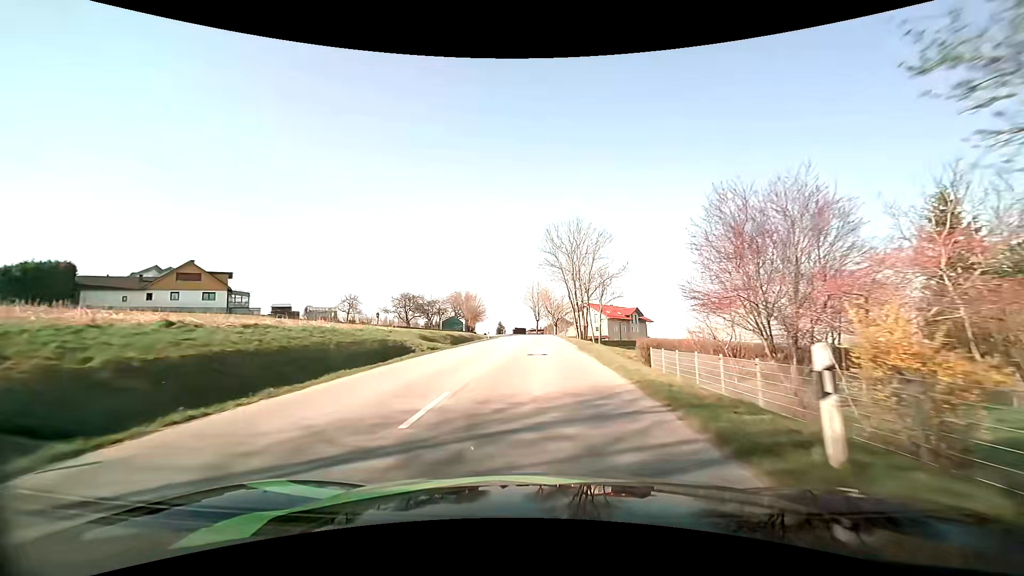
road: tertiary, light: Day
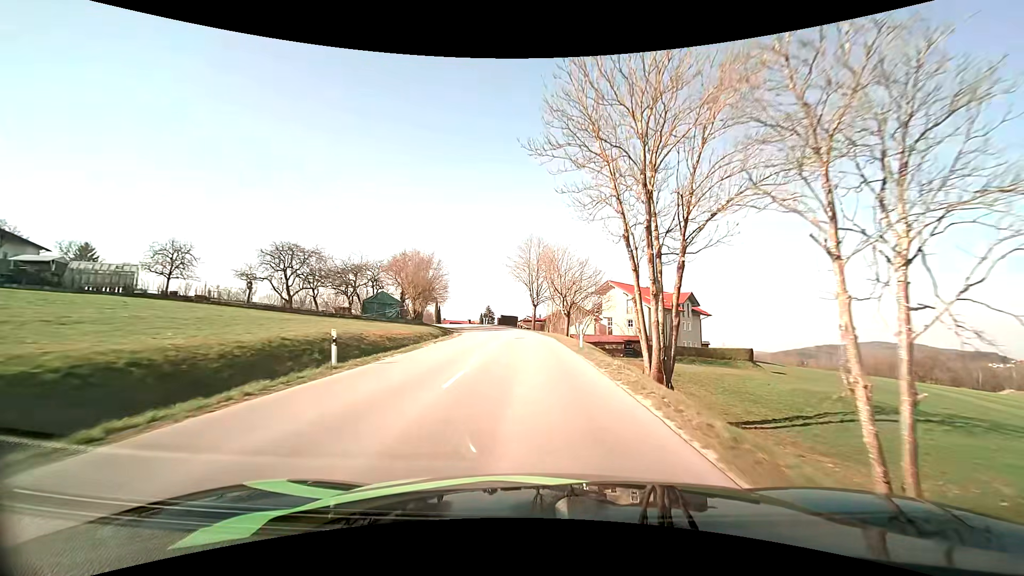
(0.0, +42.5) m; 0°
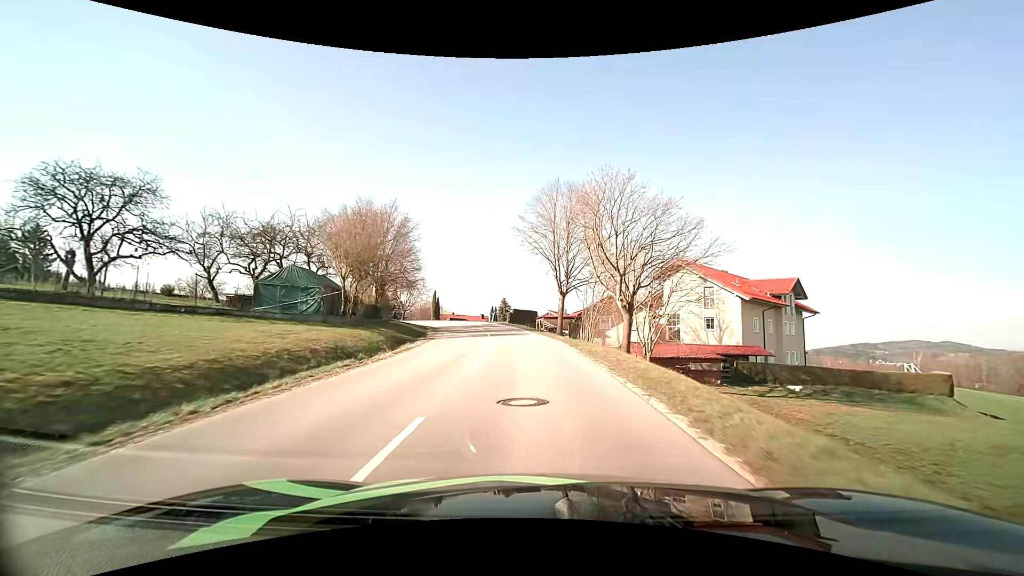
(-0.5, +23.9) m; -3°
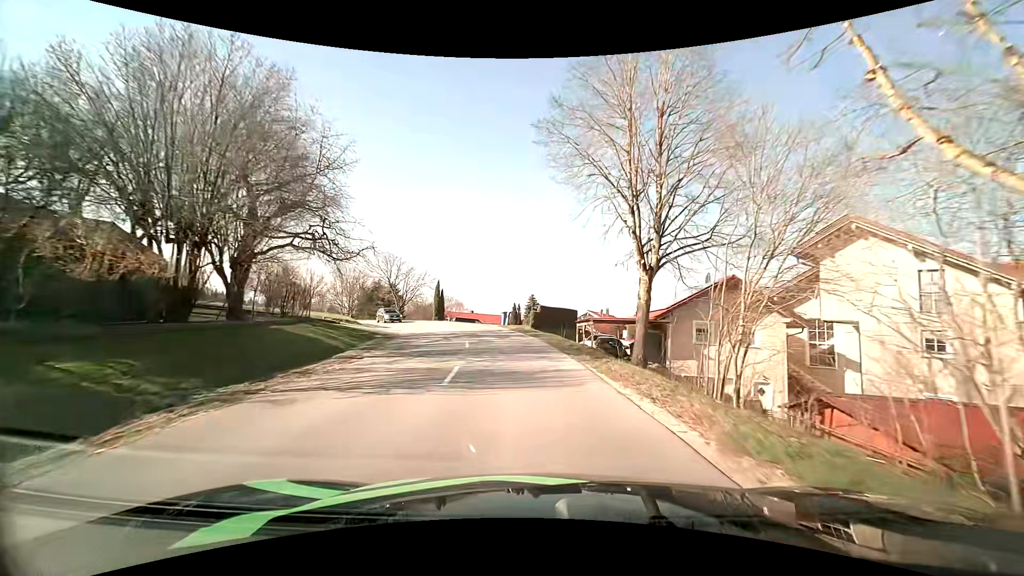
(-0.5, +21.7) m; -3°
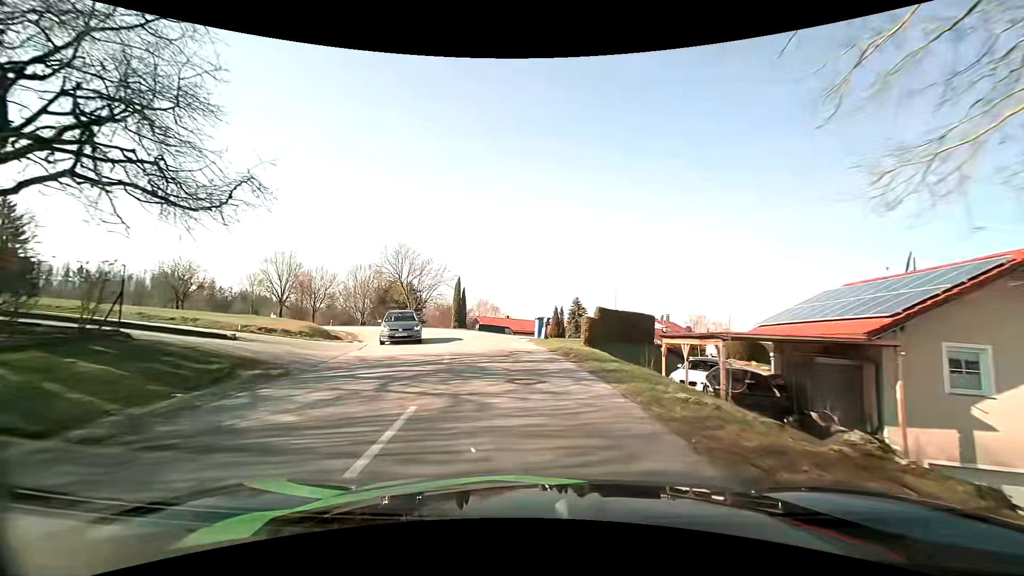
(-0.5, +14.3) m; -5°
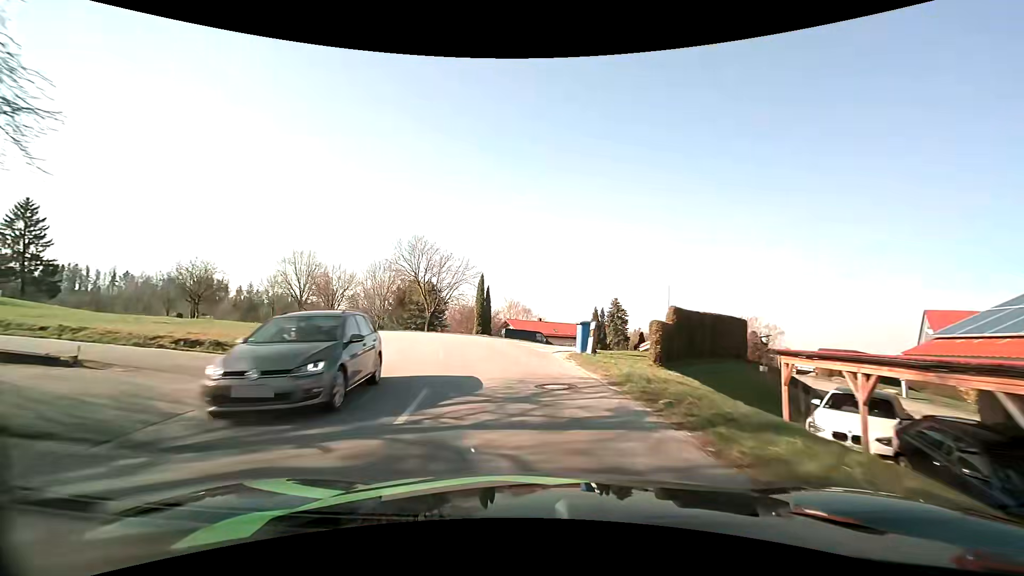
(-0.2, +7.2) m; -3°
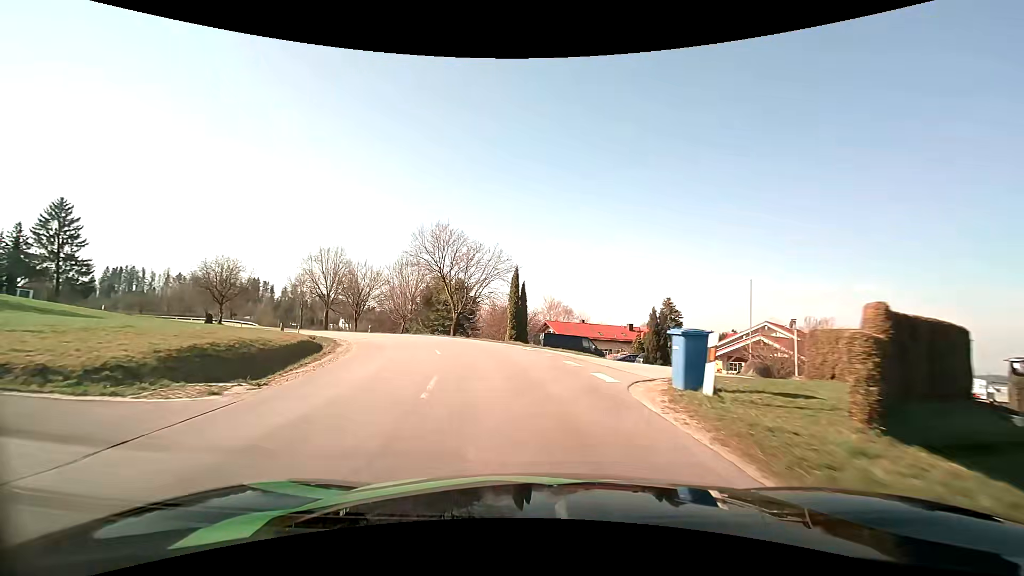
(-0.3, +7.2) m; -4°
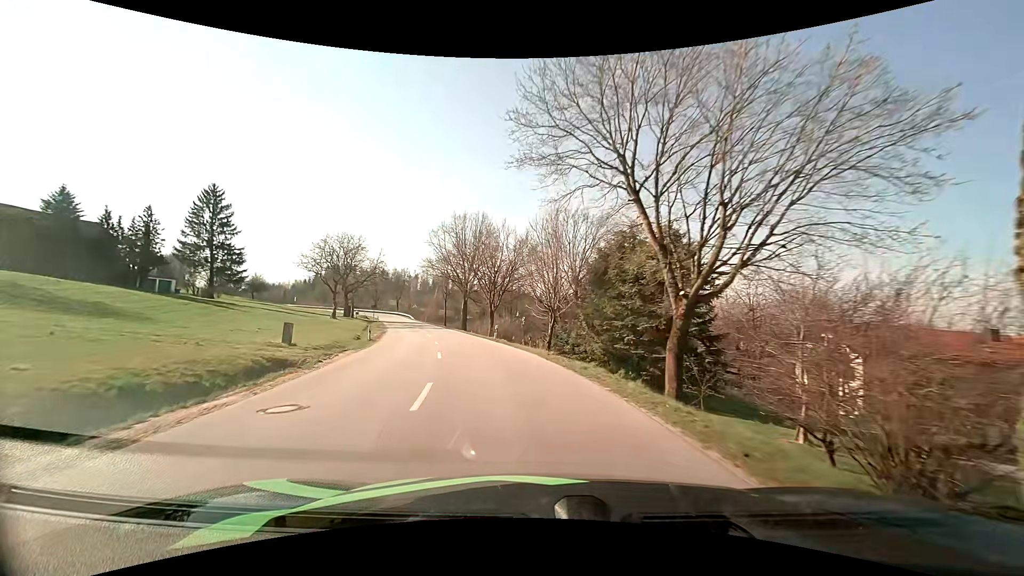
(-5.0, +28.1) m; -20°
